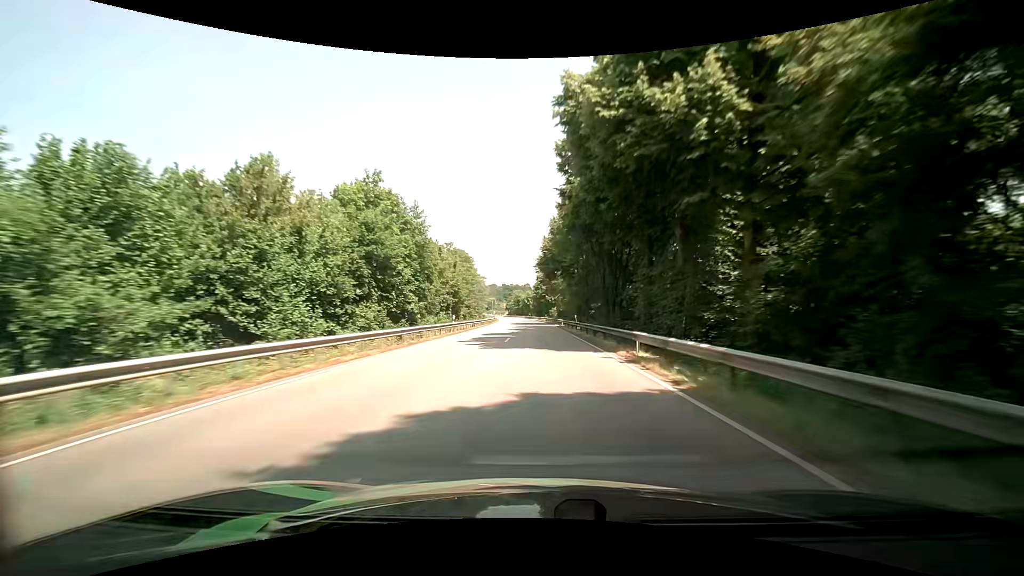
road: primary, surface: asphalt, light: Day
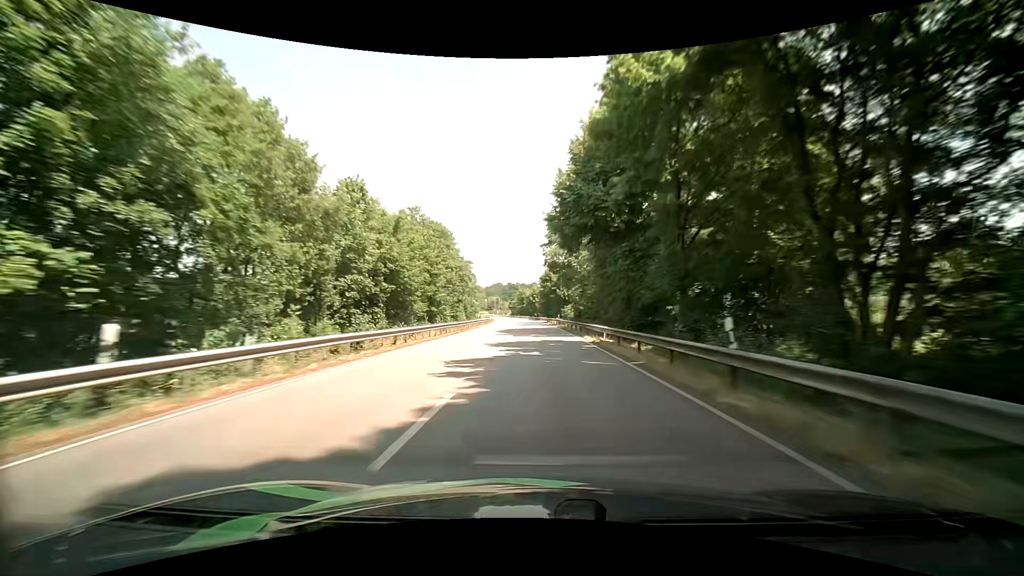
(-0.3, +31.9) m; -1°
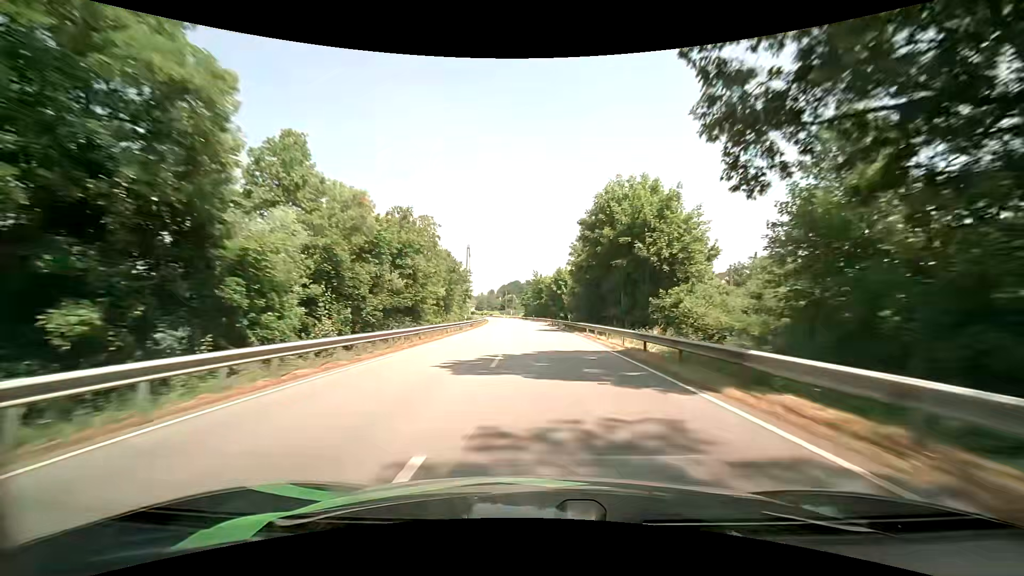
(-1.7, +63.9) m; -3°
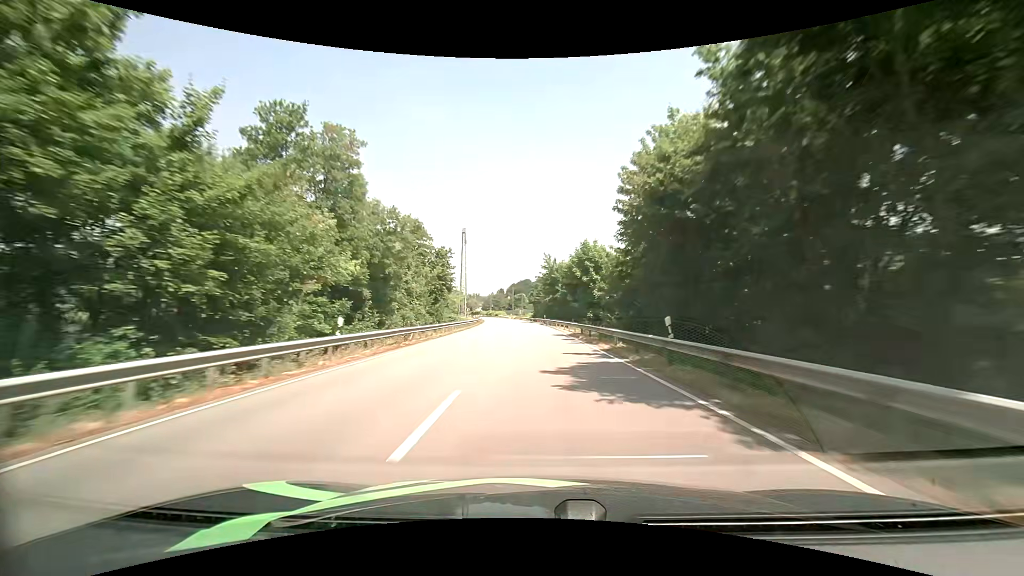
(-0.2, +32.1) m; -1°
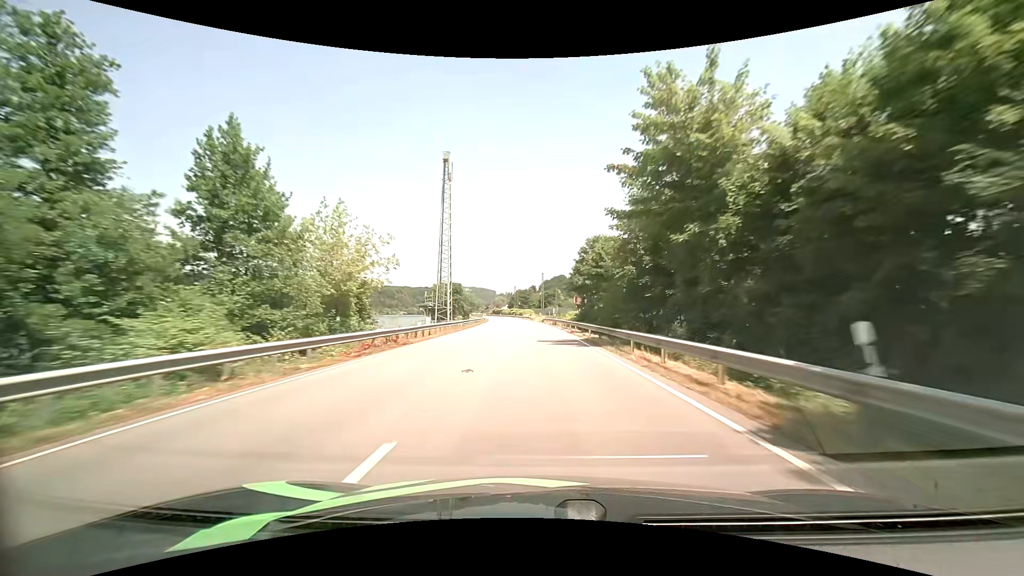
(-2.1, +63.7) m; -4°
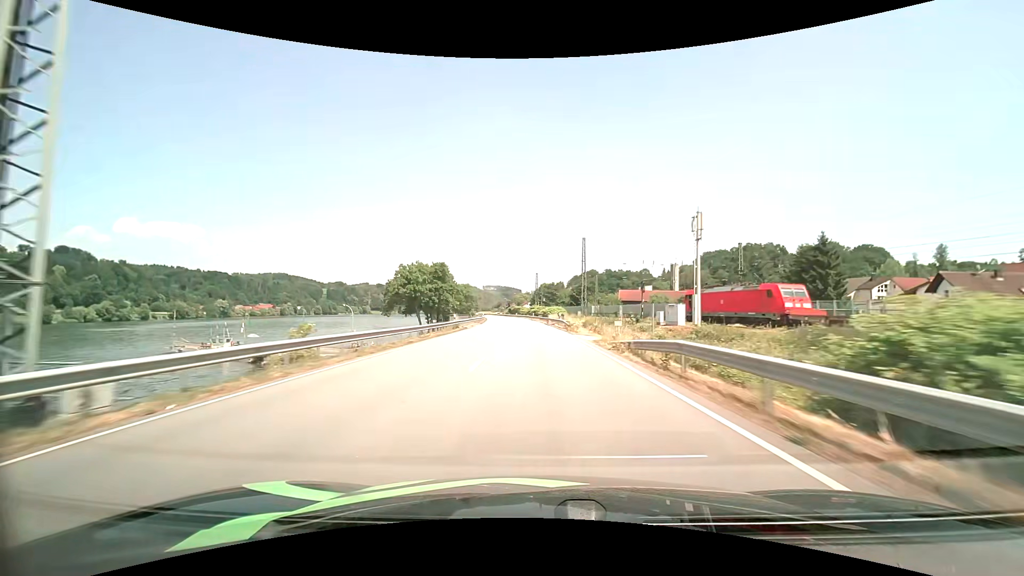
(-1.5, +61.7) m; -3°
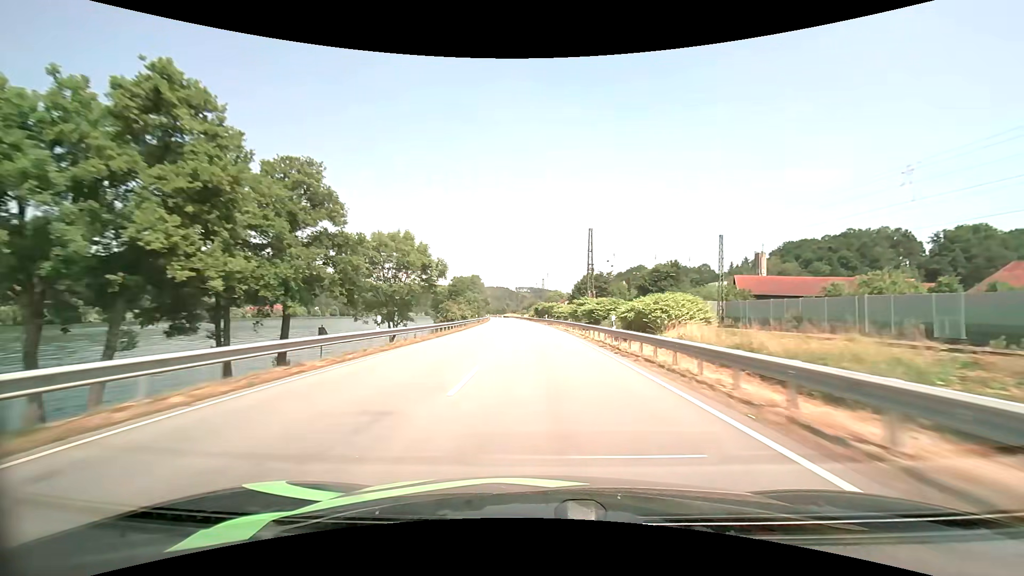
(-3.0, +75.7) m; -4°
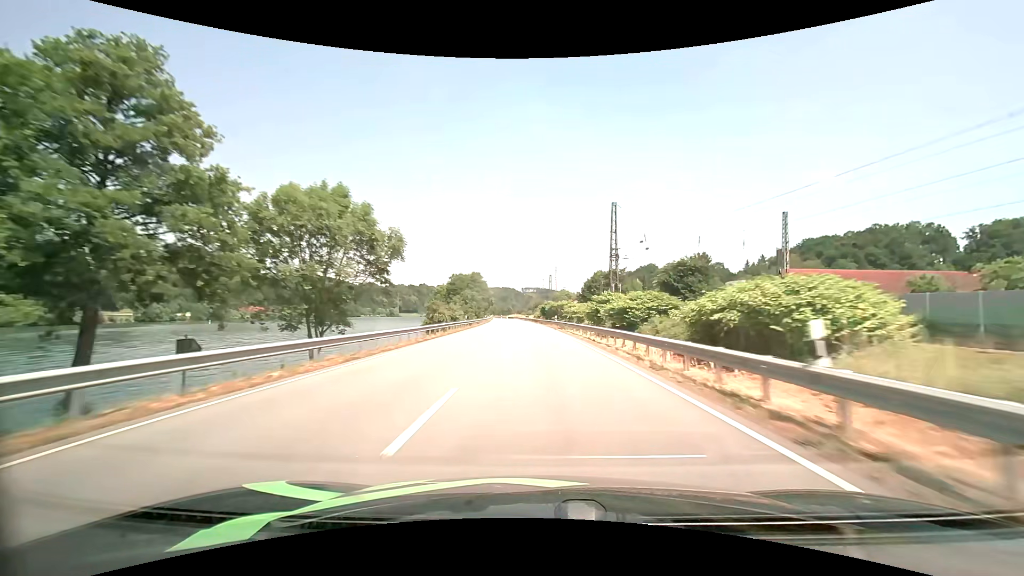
(-0.1, +15.3) m; -1°
(0, +10) (0, +20) (0, +30) (-1, +40) (-1, +50) (-2, +60) (-2, +70) (-3, +80) (-3, +90) (-4, +100) m
